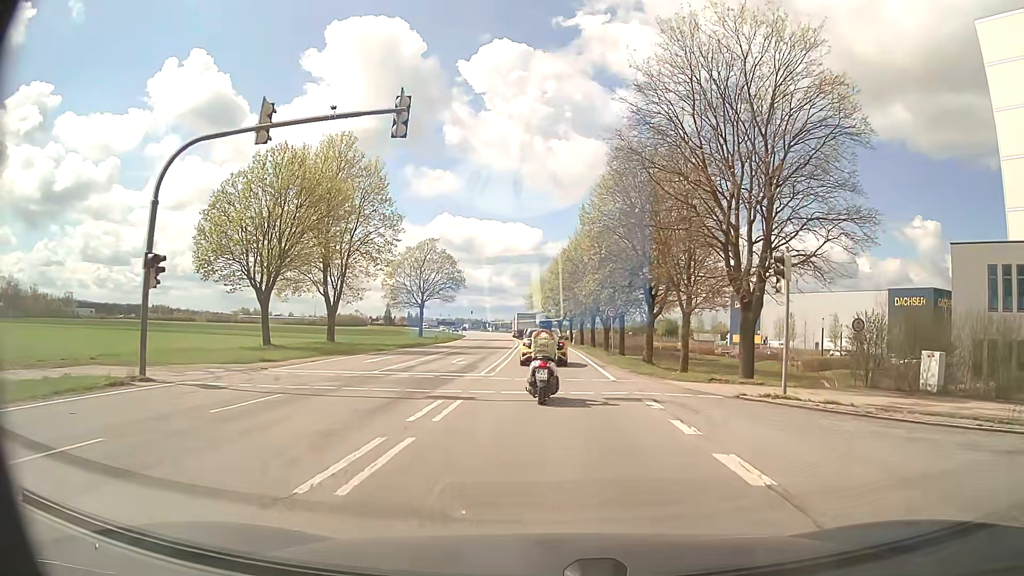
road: secondary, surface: asphalt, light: Day
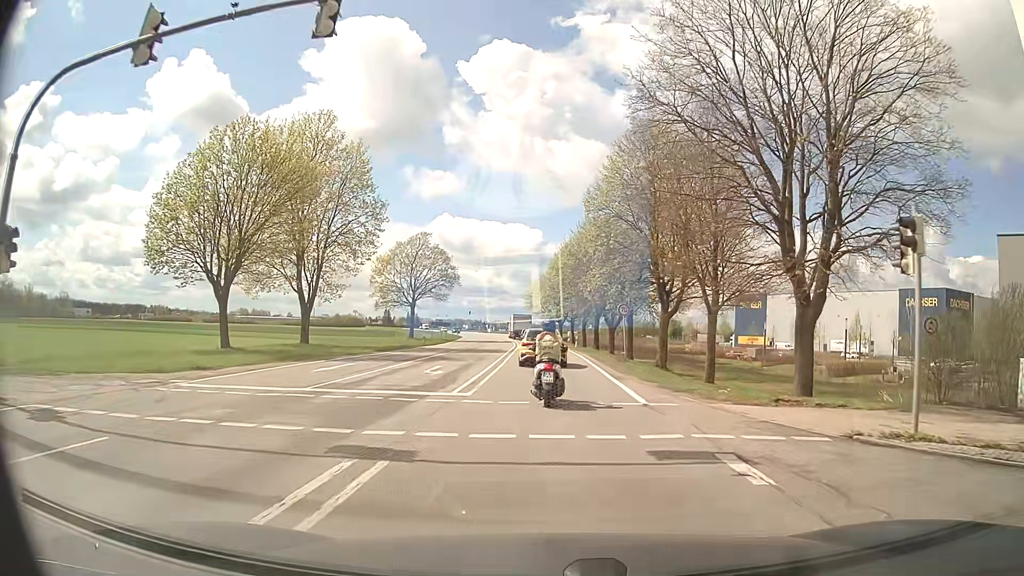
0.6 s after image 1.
(0.0, +6.0) m; 0°
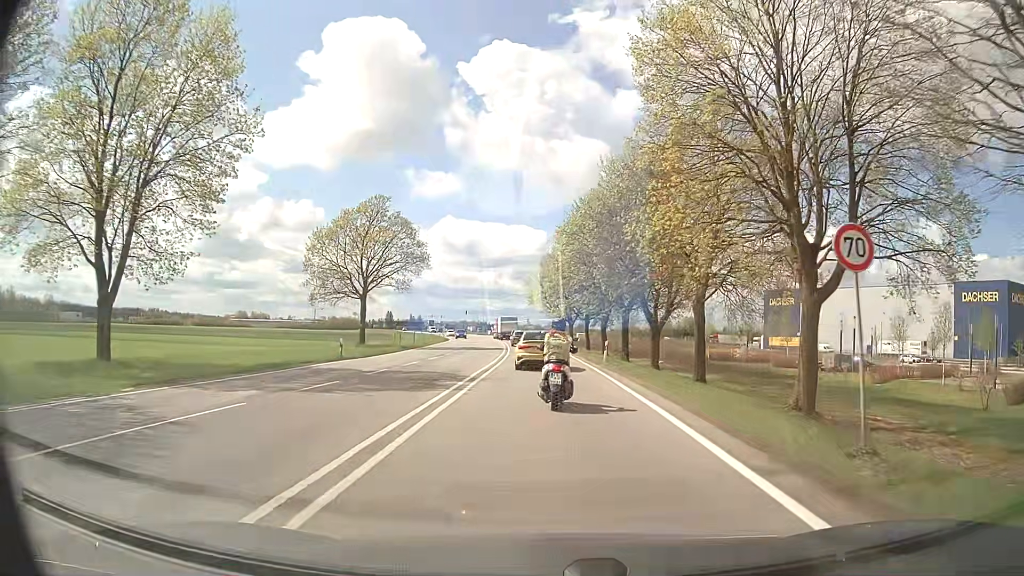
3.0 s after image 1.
(-0.1, +24.4) m; 0°
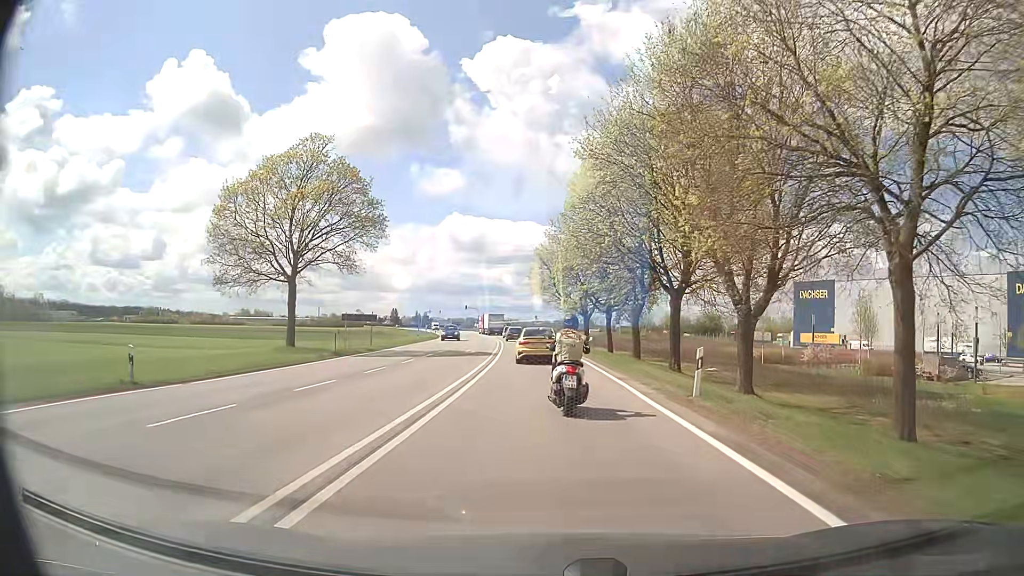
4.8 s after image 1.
(-0.3, +18.5) m; -1°
(0, +10) (0, +20) (-1, +30) (-1, +40) (-1, +50) (-2, +60) (-3, +70) (-4, +80) (-5, +90) (-6, +100) m
